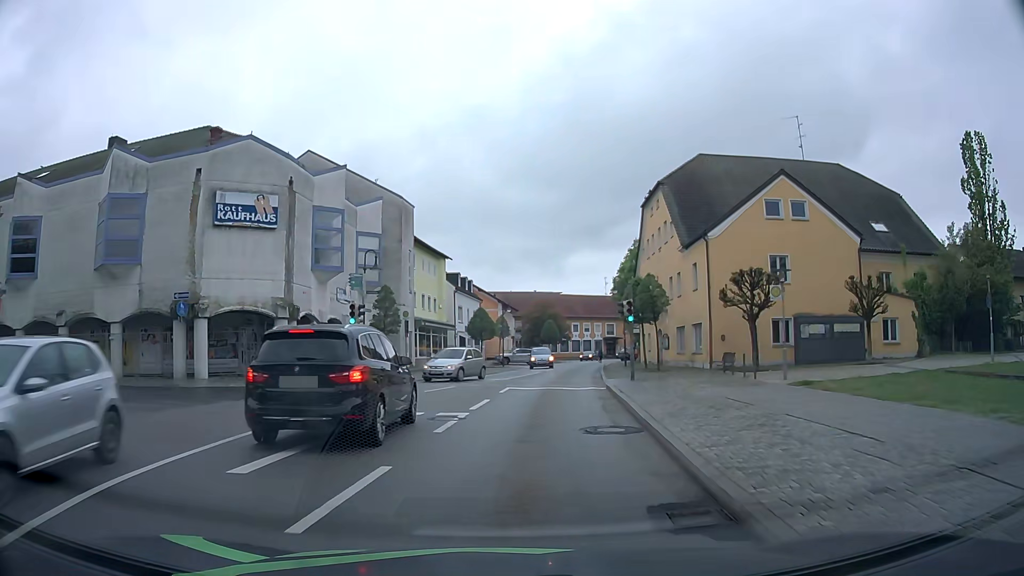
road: secondary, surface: asphalt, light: Day
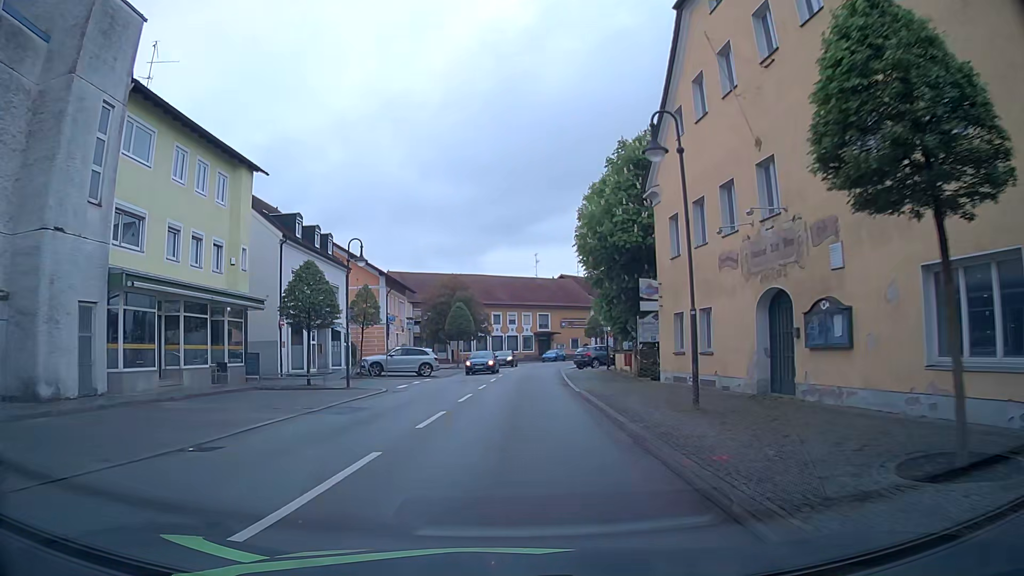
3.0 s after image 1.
(+2.2, +31.1) m; +7°
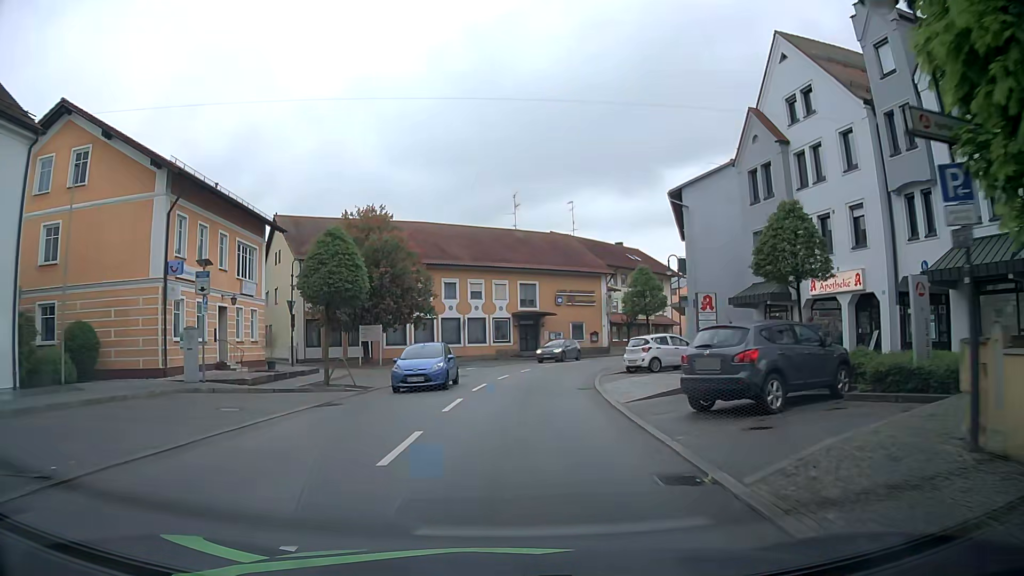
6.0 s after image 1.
(+0.7, +34.4) m; +1°
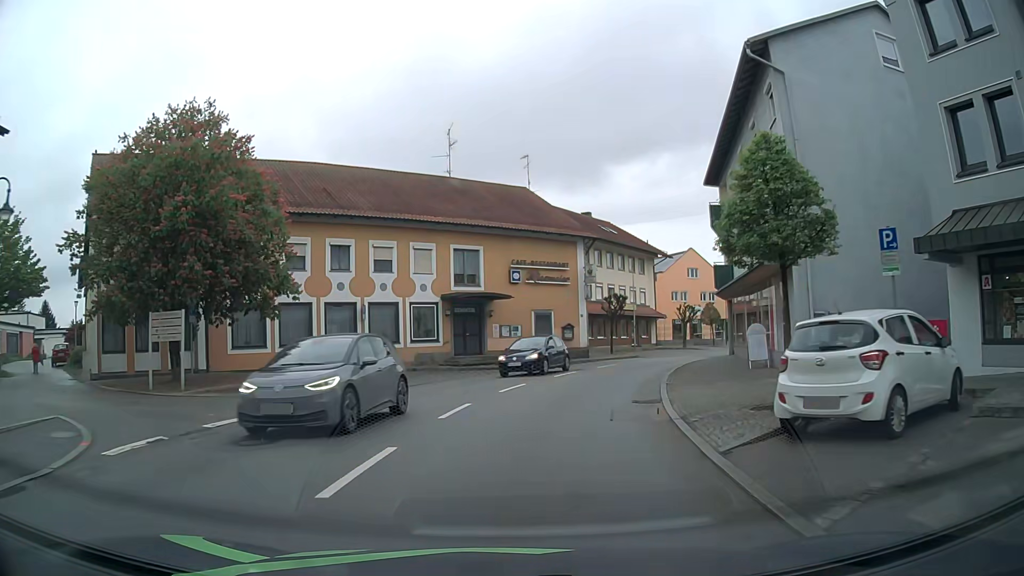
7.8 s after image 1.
(+0.8, +19.7) m; +6°
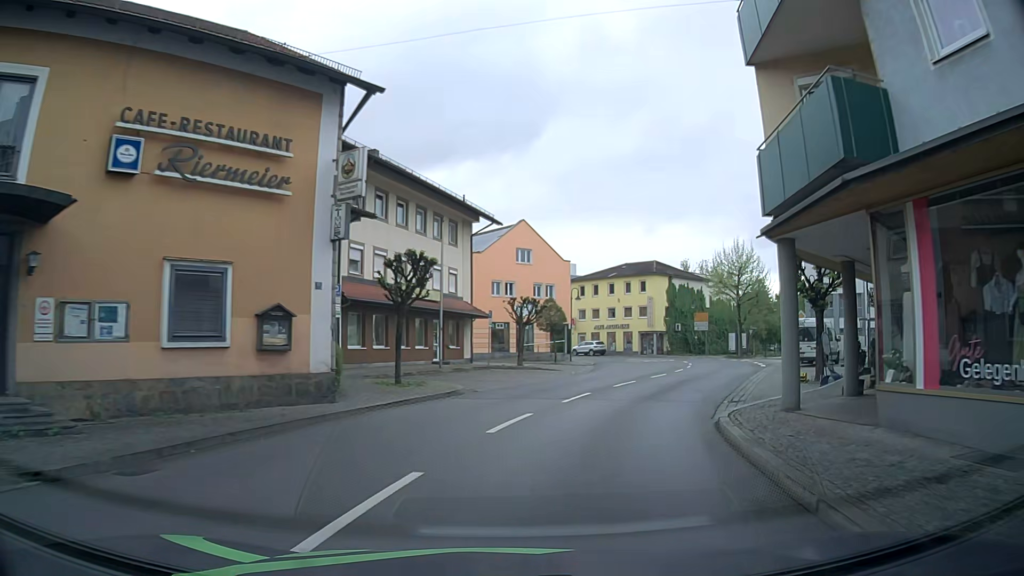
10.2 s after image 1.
(+3.1, +25.0) m; +15°
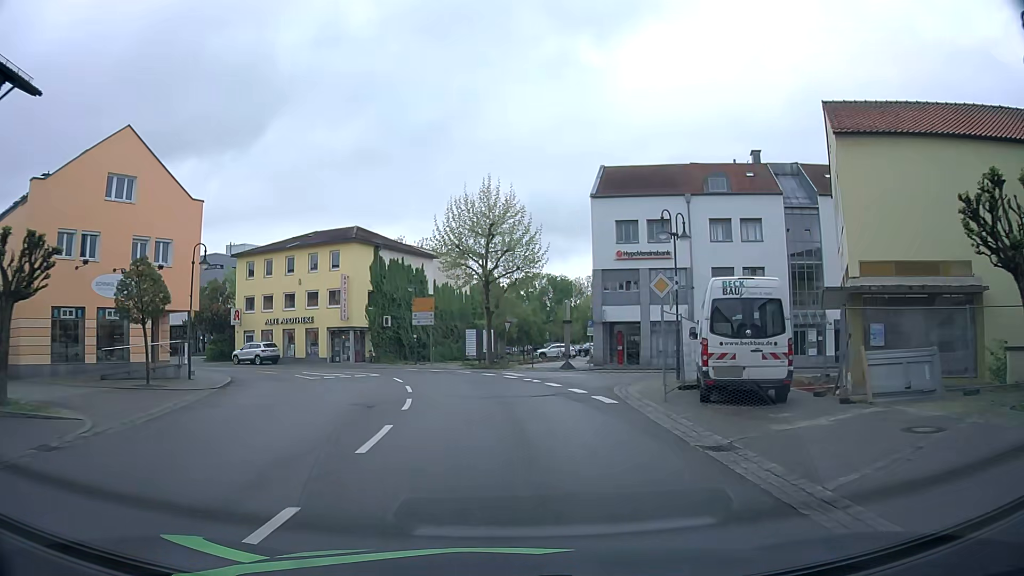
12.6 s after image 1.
(+6.3, +23.8) m; +27°
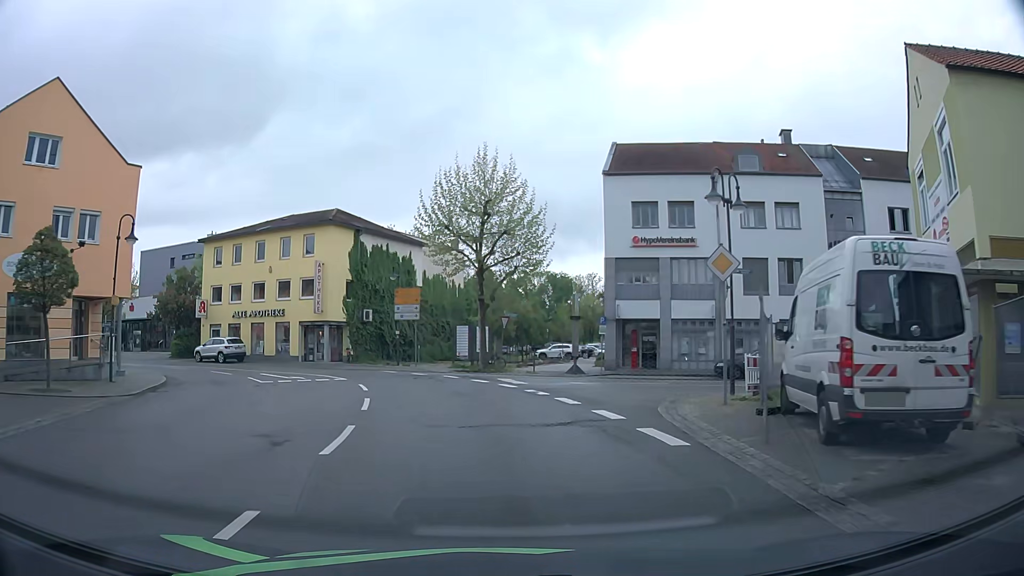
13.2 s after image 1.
(0.0, +6.1) m; 0°
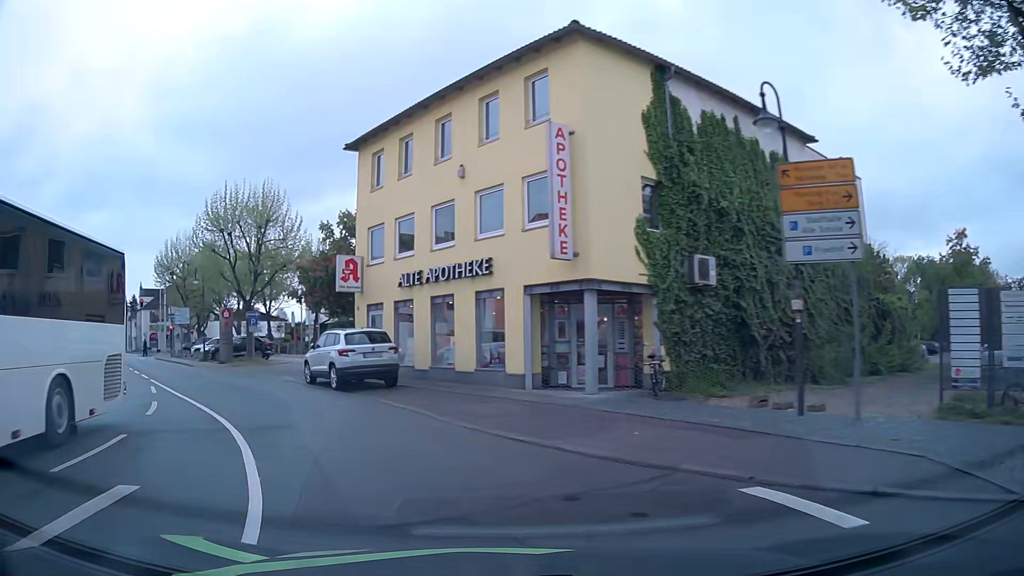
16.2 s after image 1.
(-4.1, +26.5) m; -28°
